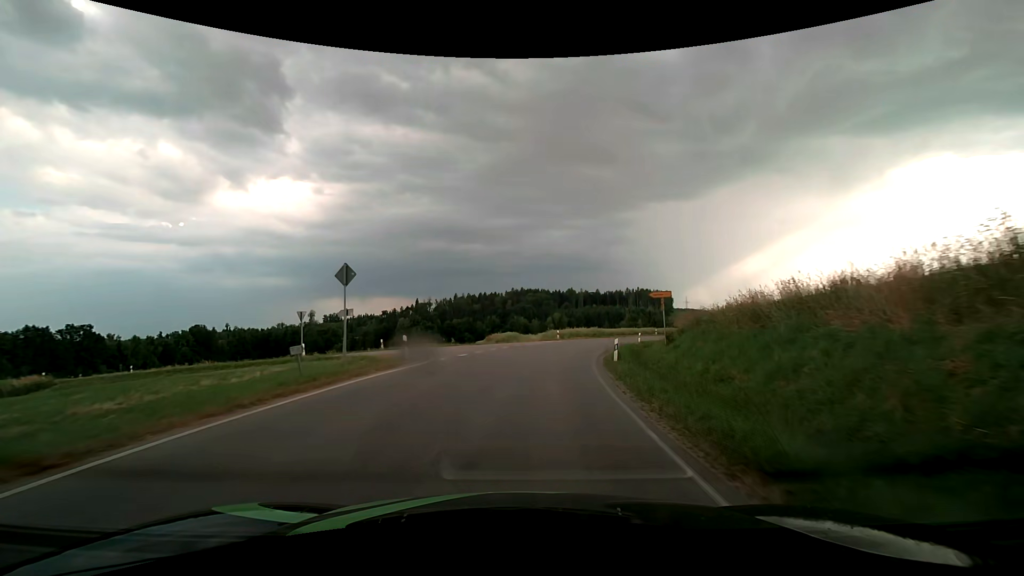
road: tertiary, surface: asphalt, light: Day
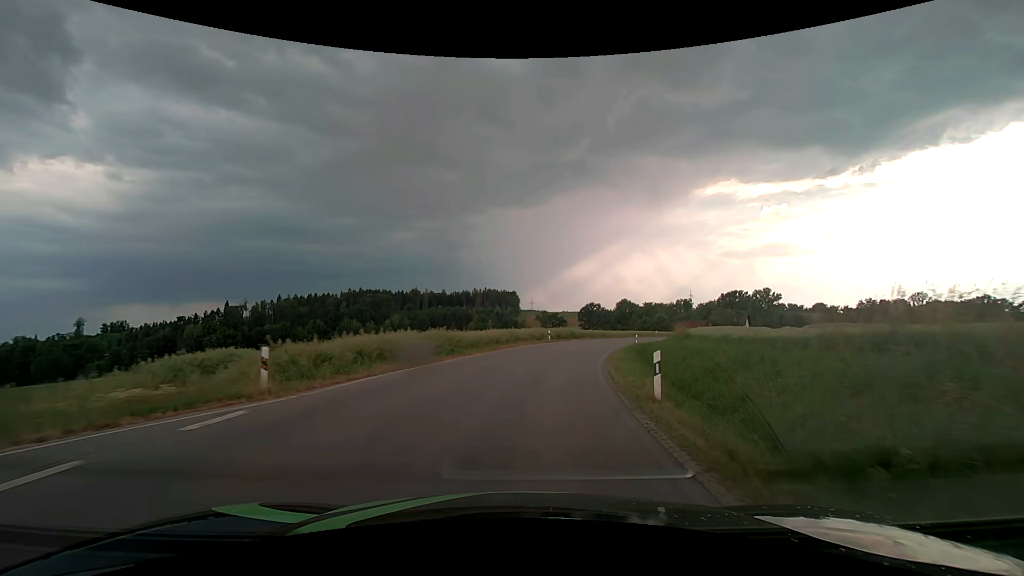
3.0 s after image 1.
(+5.3, +38.9) m; +17°
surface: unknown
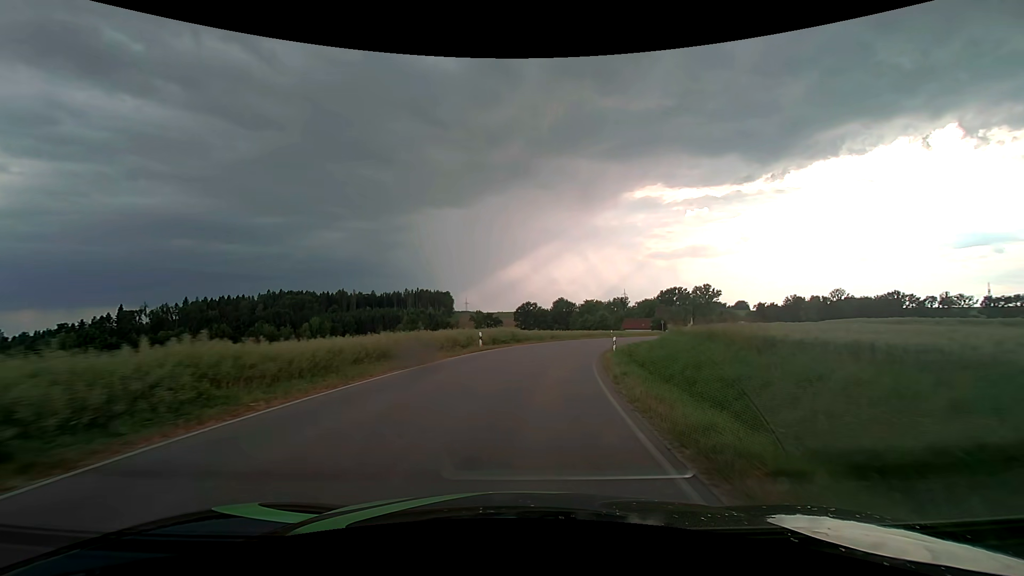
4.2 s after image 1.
(+1.0, +15.7) m; +7°
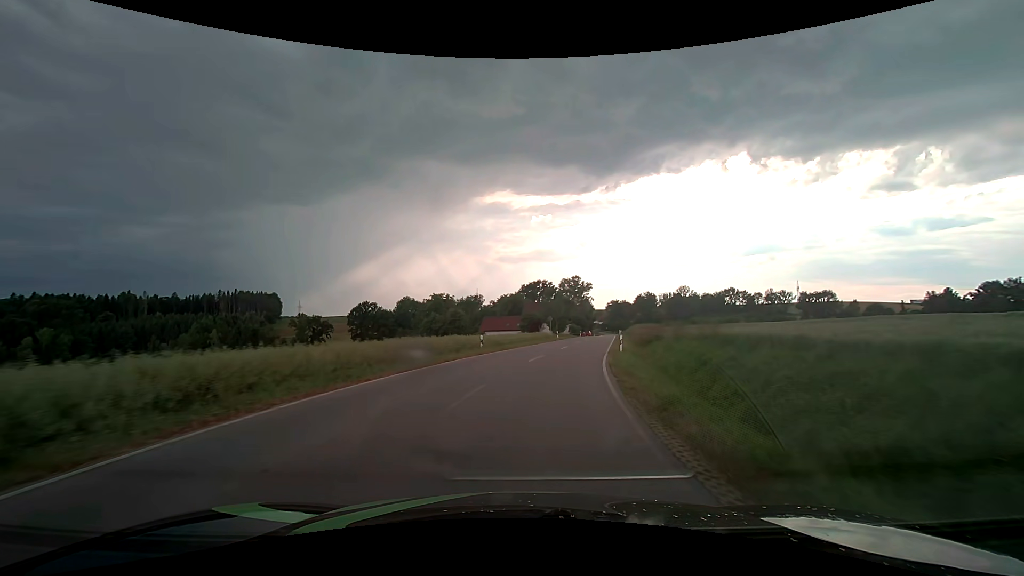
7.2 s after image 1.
(+5.9, +39.9) m; +17°
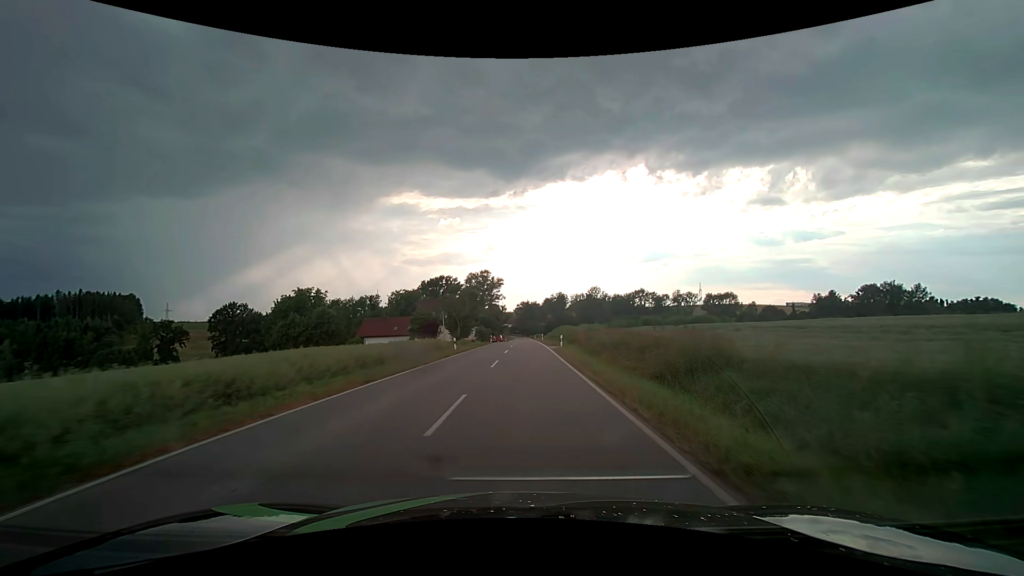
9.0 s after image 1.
(+2.5, +24.9) m; +11°
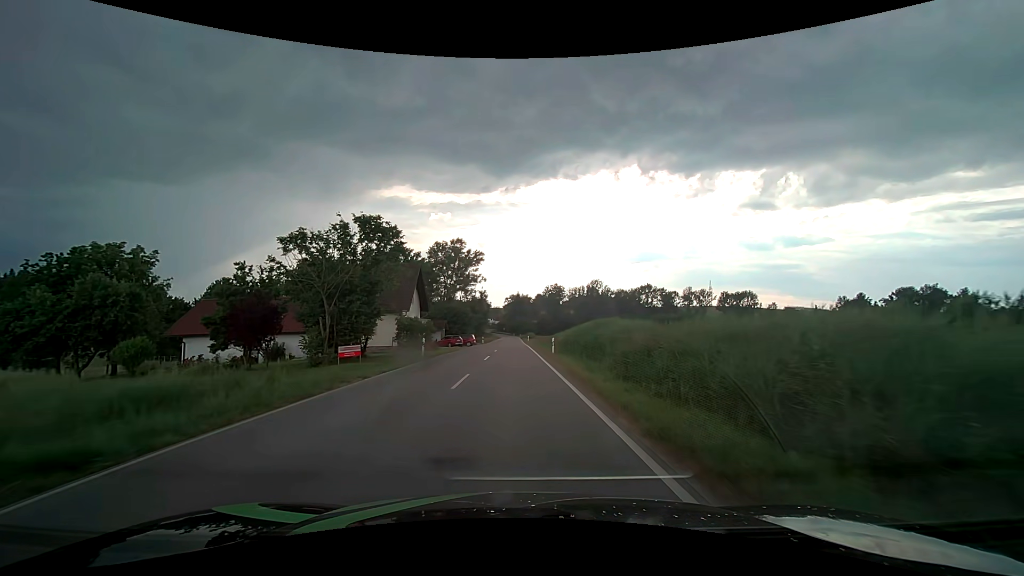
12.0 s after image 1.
(+1.1, +42.4) m; +1°
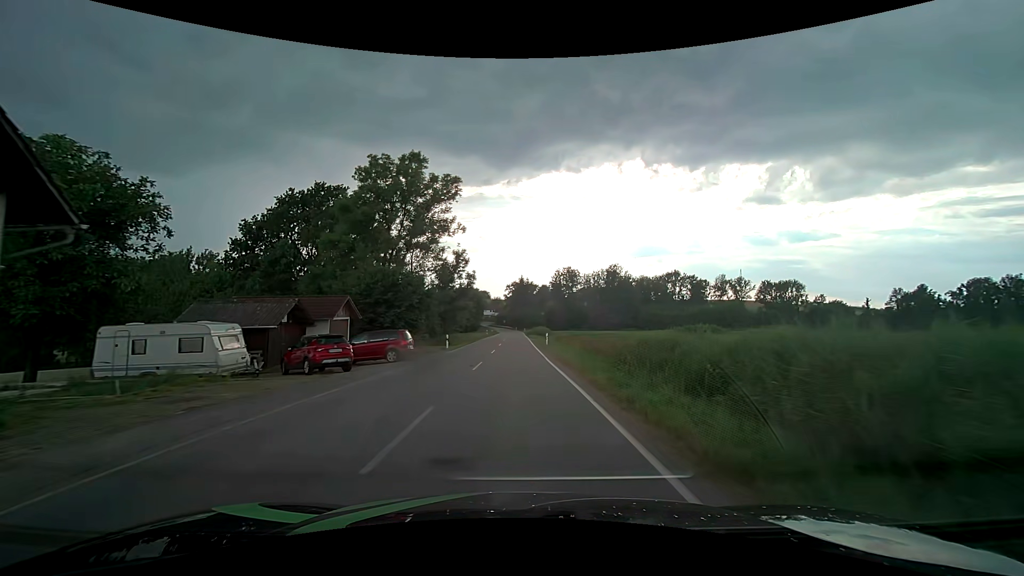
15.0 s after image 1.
(-0.1, +42.7) m; 0°
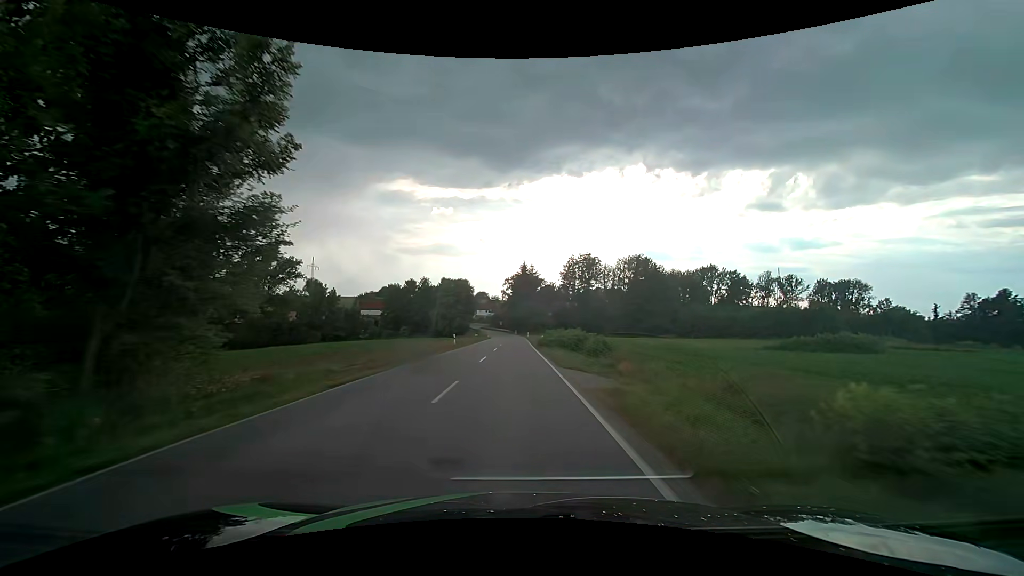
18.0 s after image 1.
(+0.2, +43.6) m; 0°
(0, +10) (0, +20) (0, +30) (0, +40) (0, +50) (0, +60) (0, +70) (0, +80) (0, +90) (-1, +100) m
